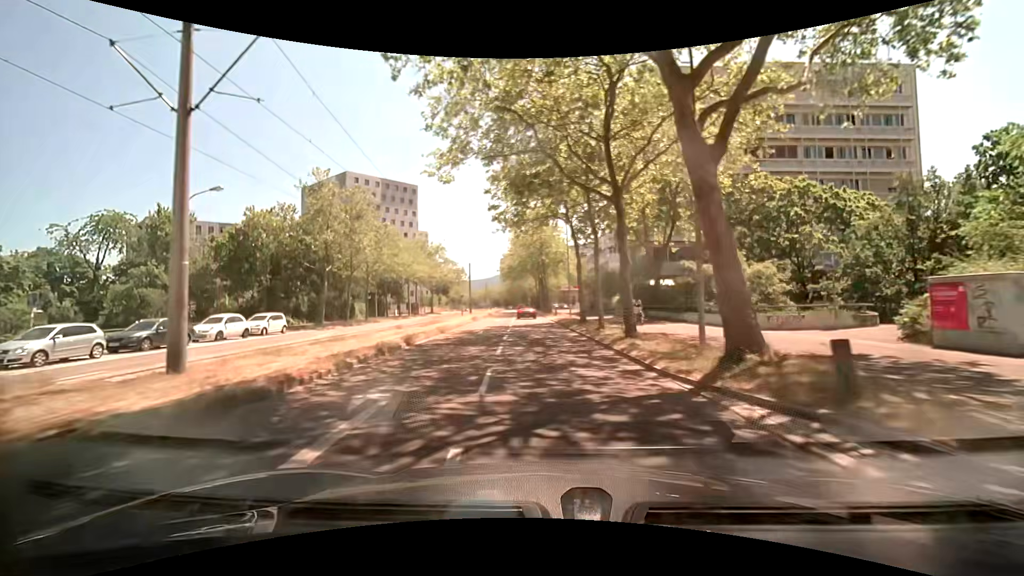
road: tertiary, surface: asphalt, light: Day
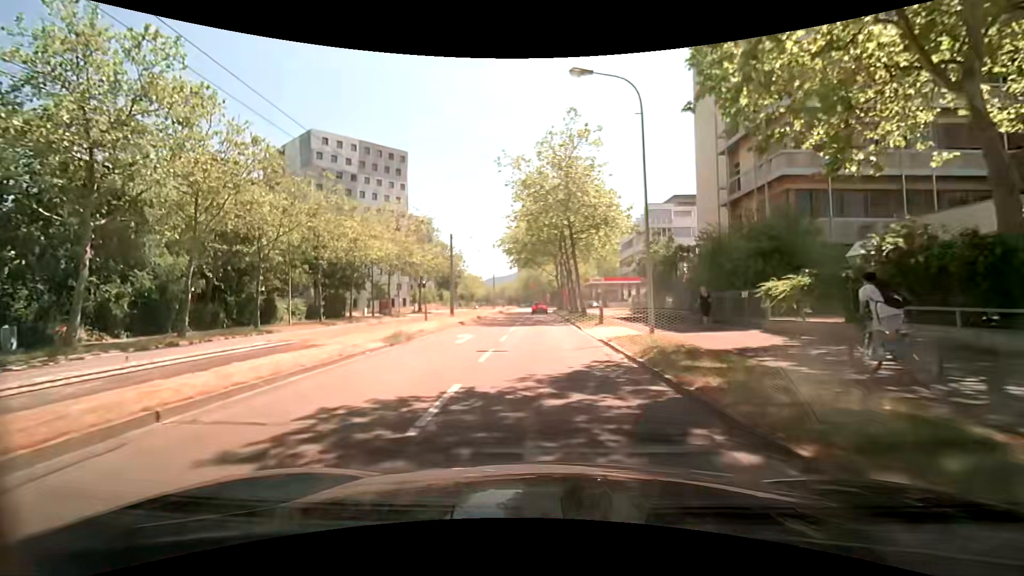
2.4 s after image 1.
(-0.6, +26.6) m; -3°
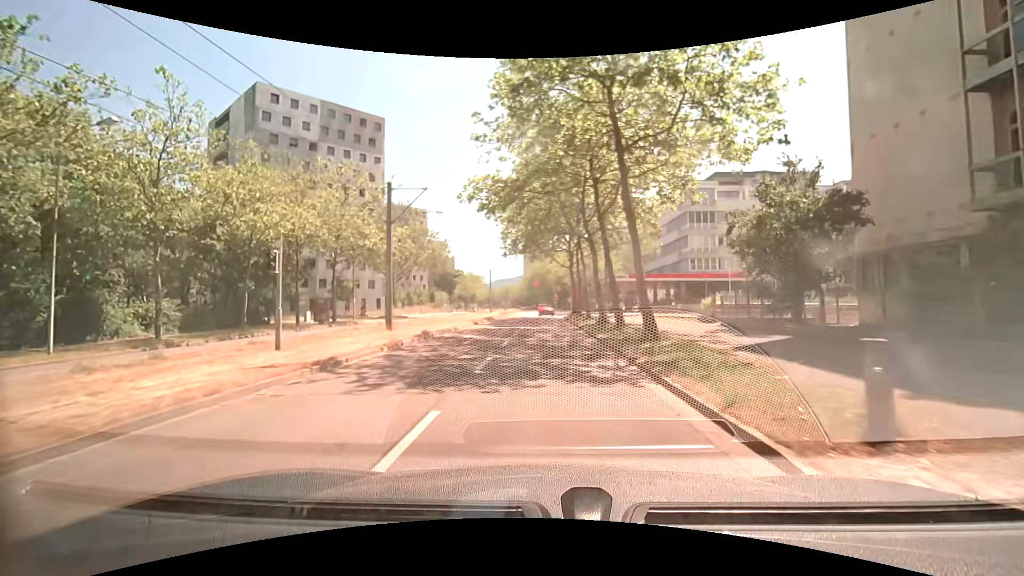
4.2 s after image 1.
(-0.1, +19.5) m; 0°
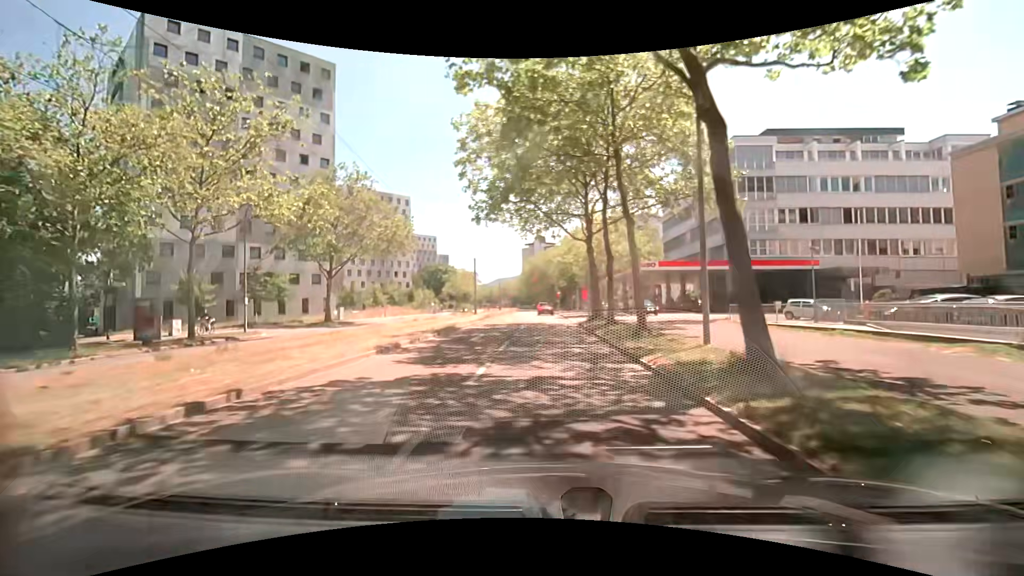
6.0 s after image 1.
(-0.3, +18.9) m; -1°
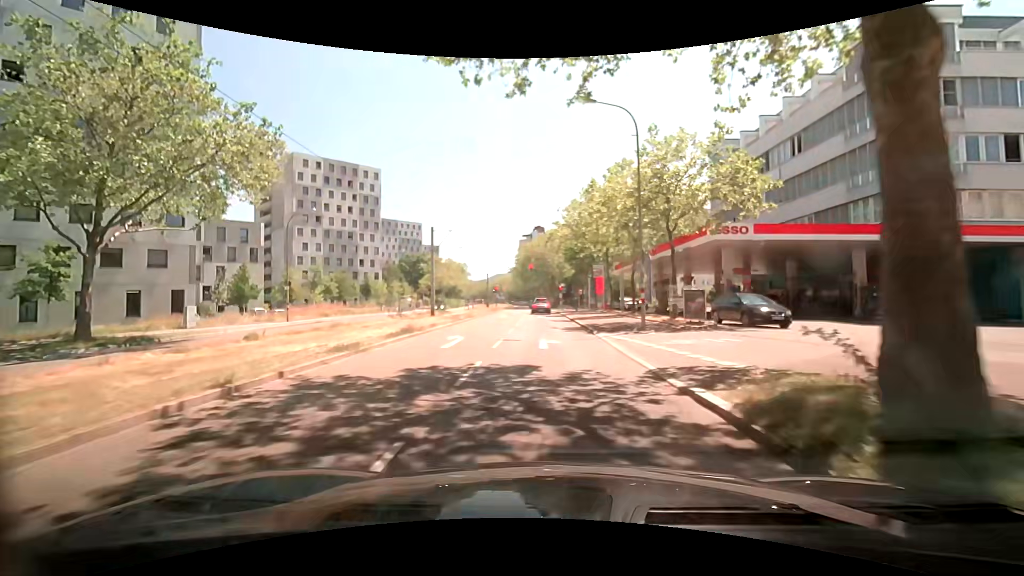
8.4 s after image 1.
(+0.1, +24.4) m; -1°
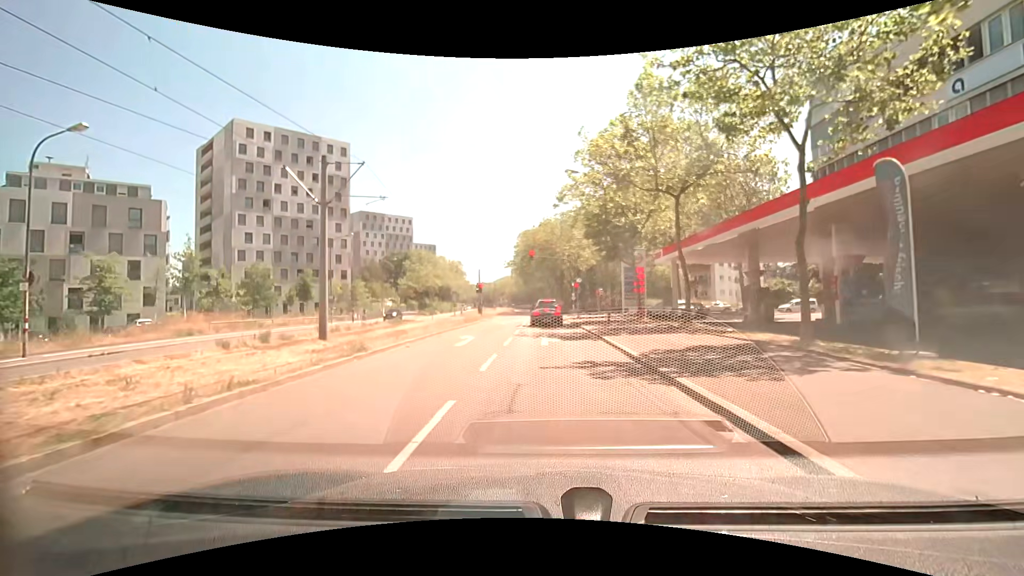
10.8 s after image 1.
(+0.1, +21.3) m; 0°
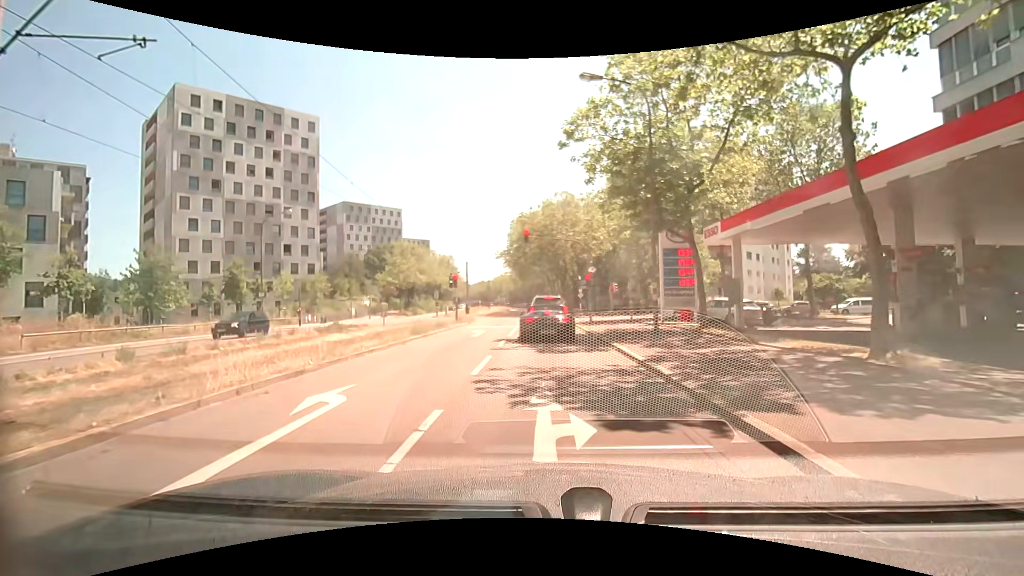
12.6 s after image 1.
(0.0, +12.3) m; 0°
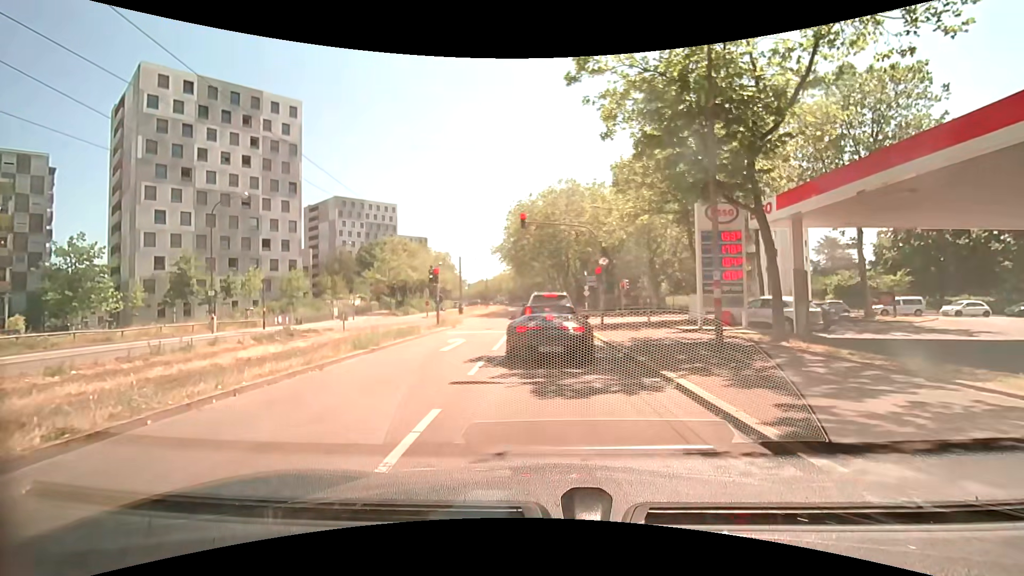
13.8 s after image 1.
(0.0, +5.7) m; 0°
(0, +10) (0, +20) (0, +30) (-1, +40) (-1, +50) (-1, +60) (-1, +70) (-2, +80) (-2, +90) (-3, +100) m
